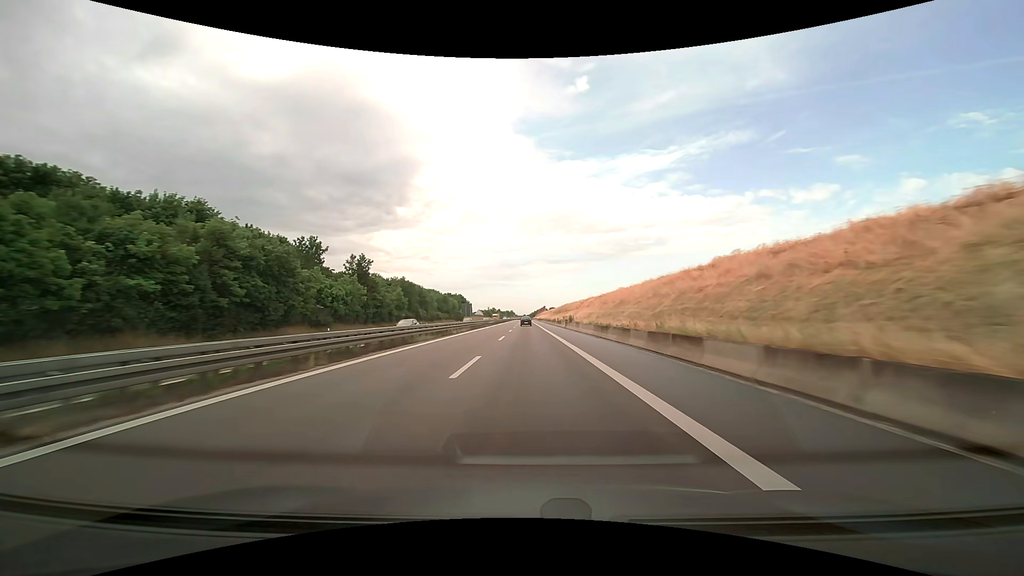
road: trunk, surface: asphalt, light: Day
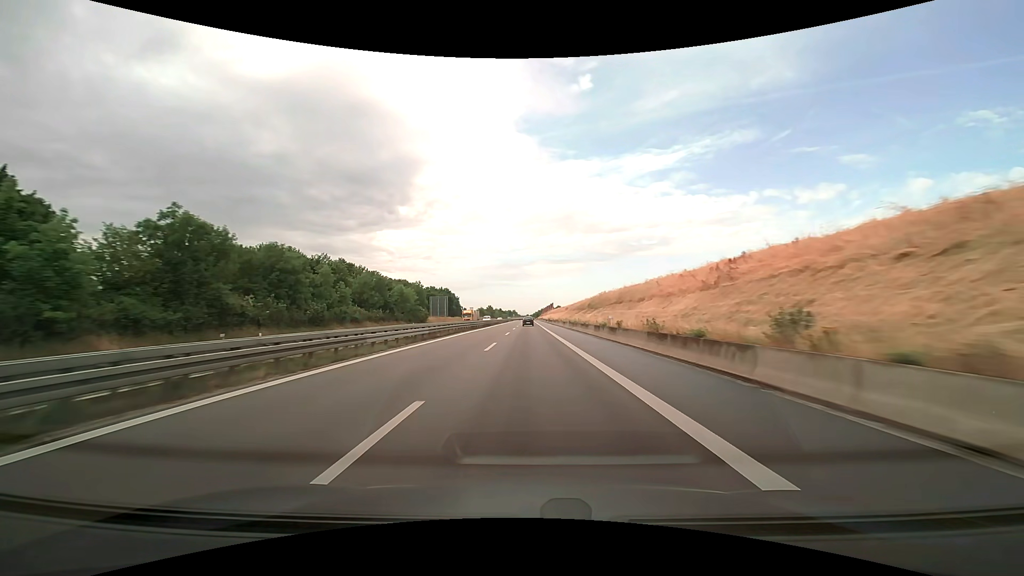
(-0.1, +63.3) m; 0°
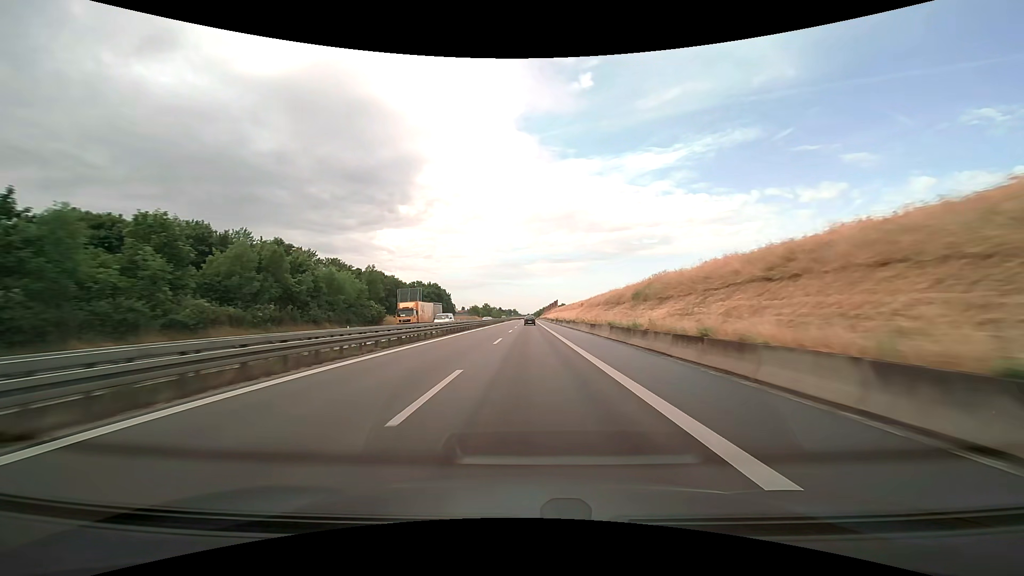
(-0.1, +31.8) m; 0°
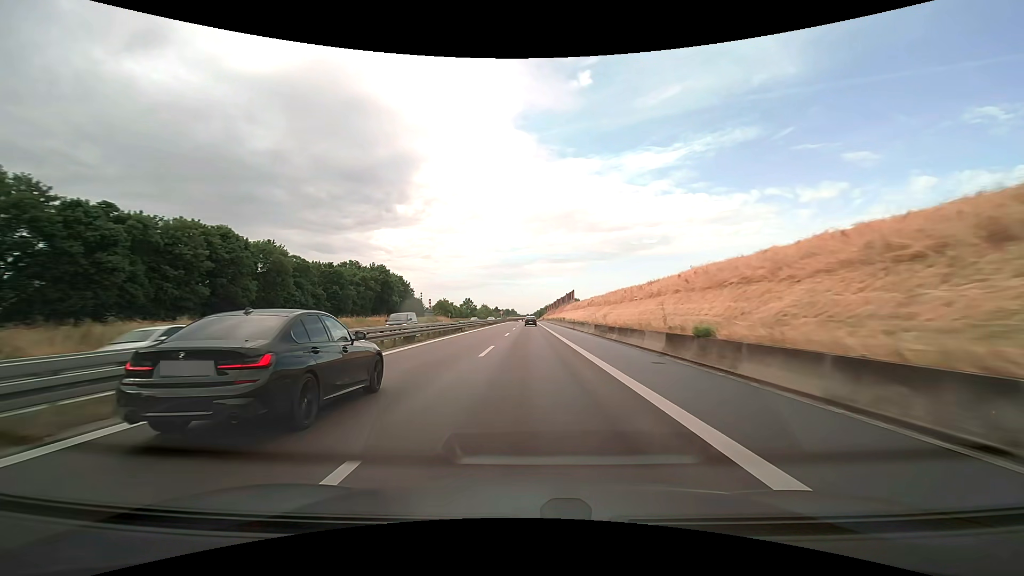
(-0.2, +79.9) m; 0°
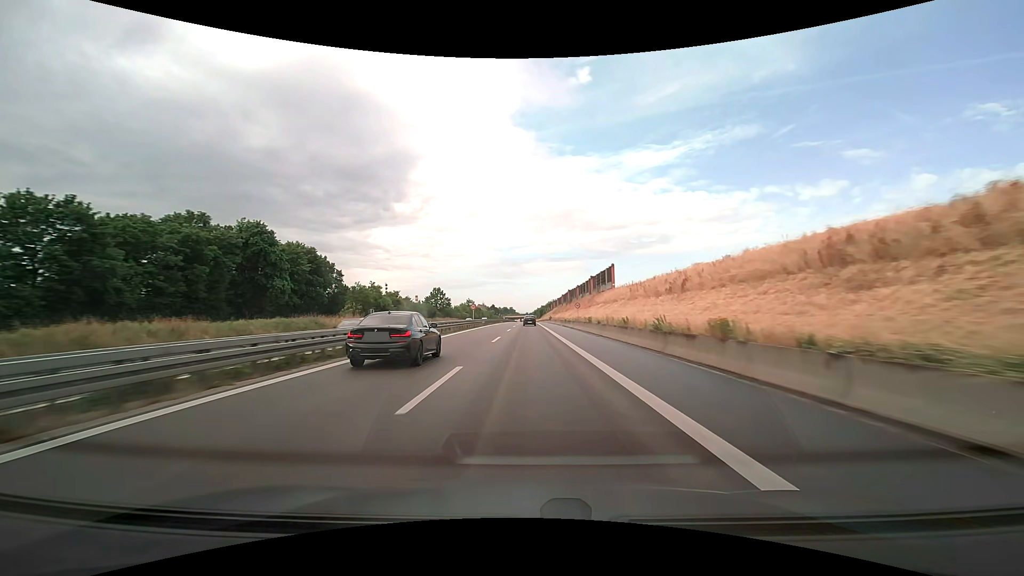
(+0.1, +64.0) m; 0°
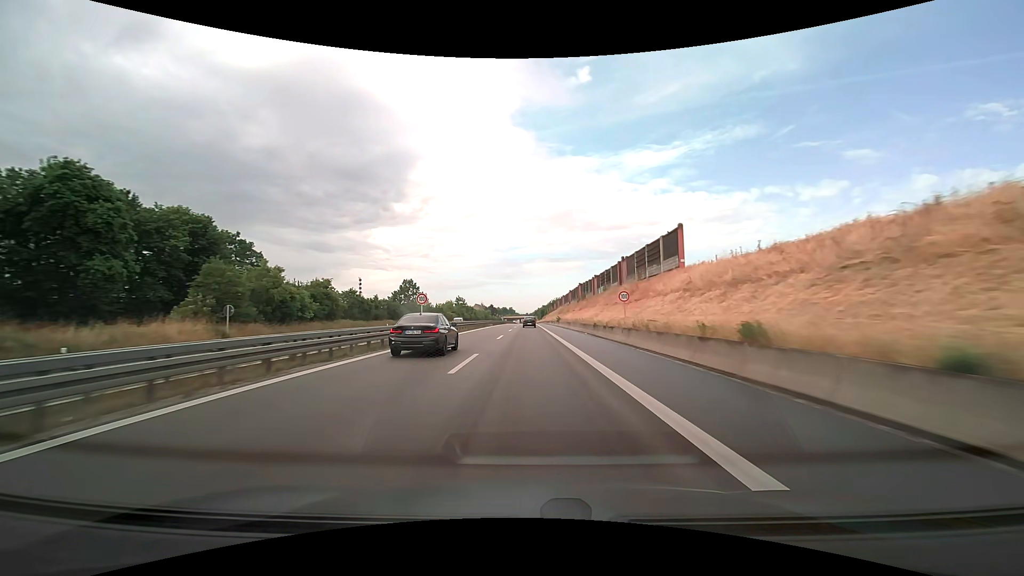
(-0.1, +31.3) m; 0°
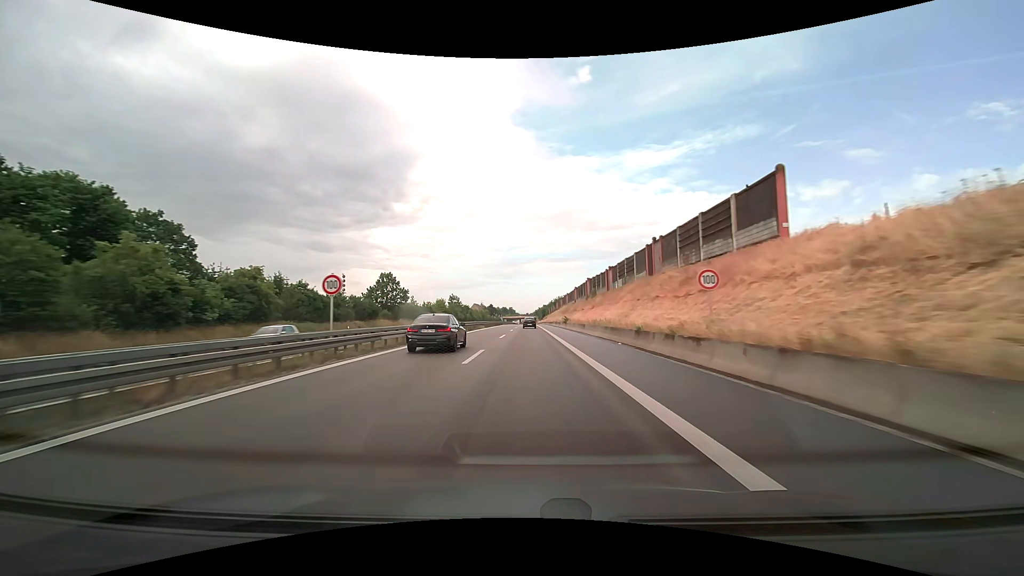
(0.0, +15.5) m; 0°
